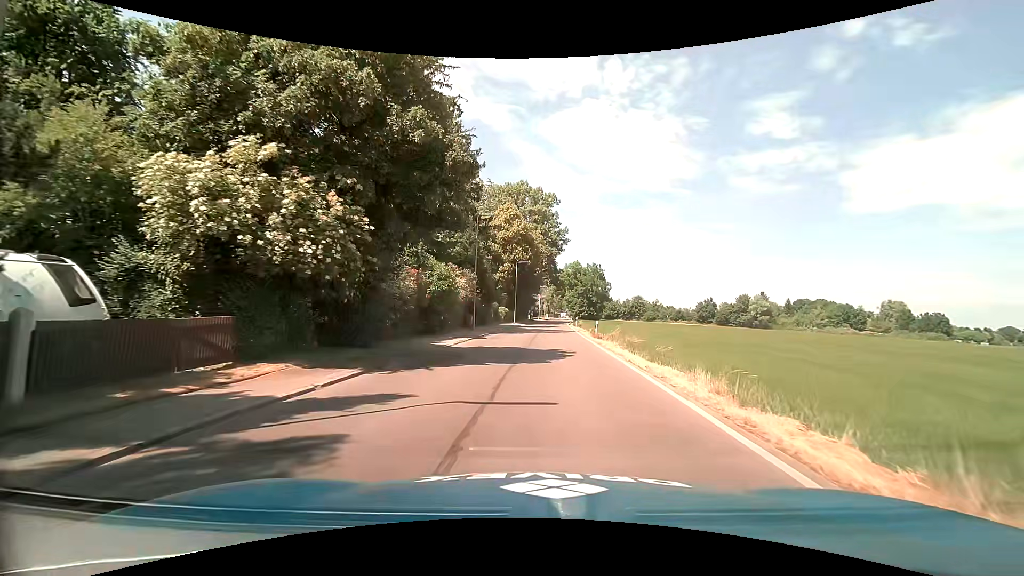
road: tertiary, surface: asphalt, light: Day
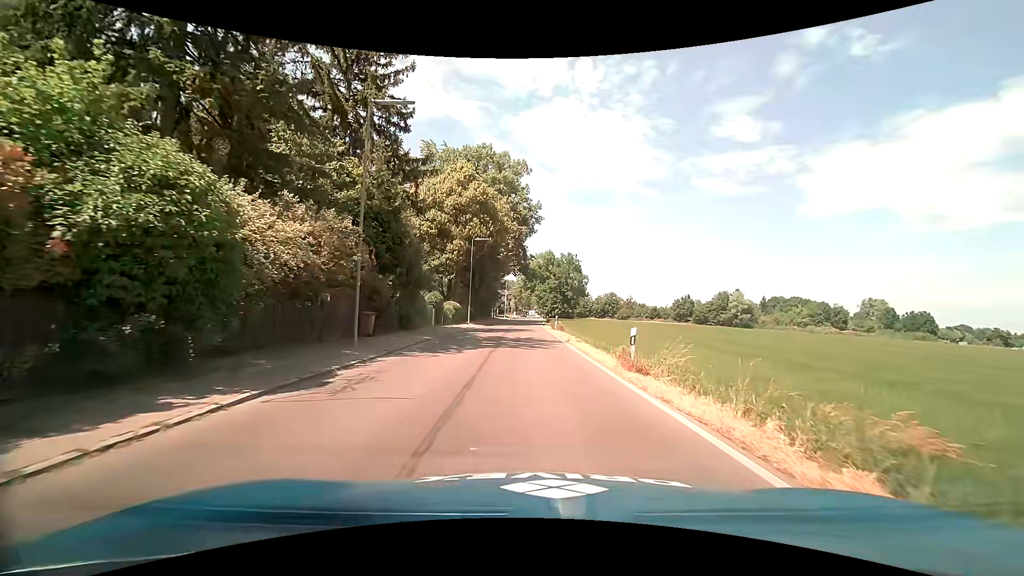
(+0.5, +18.5) m; +3°
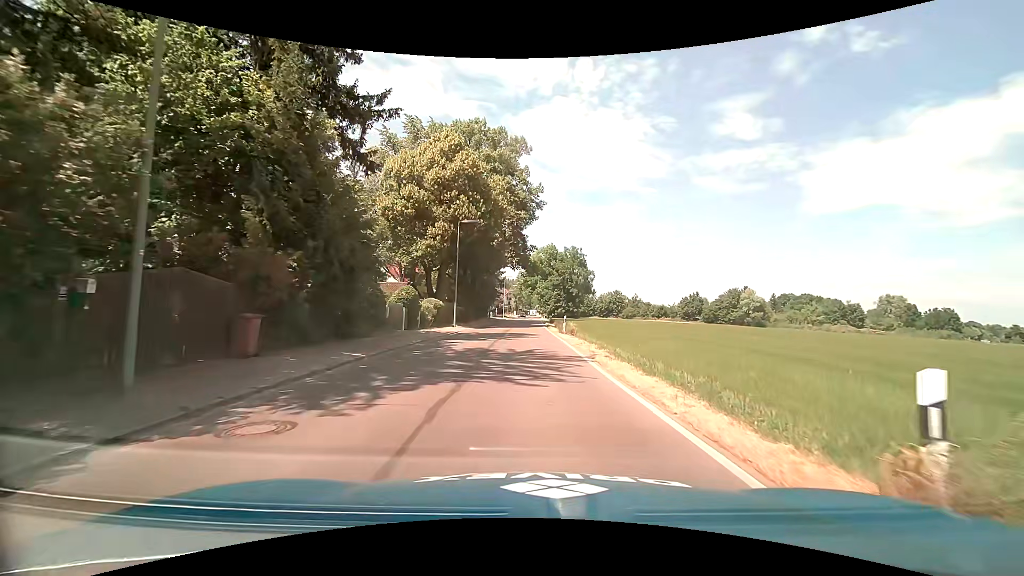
(0.0, +9.3) m; 0°
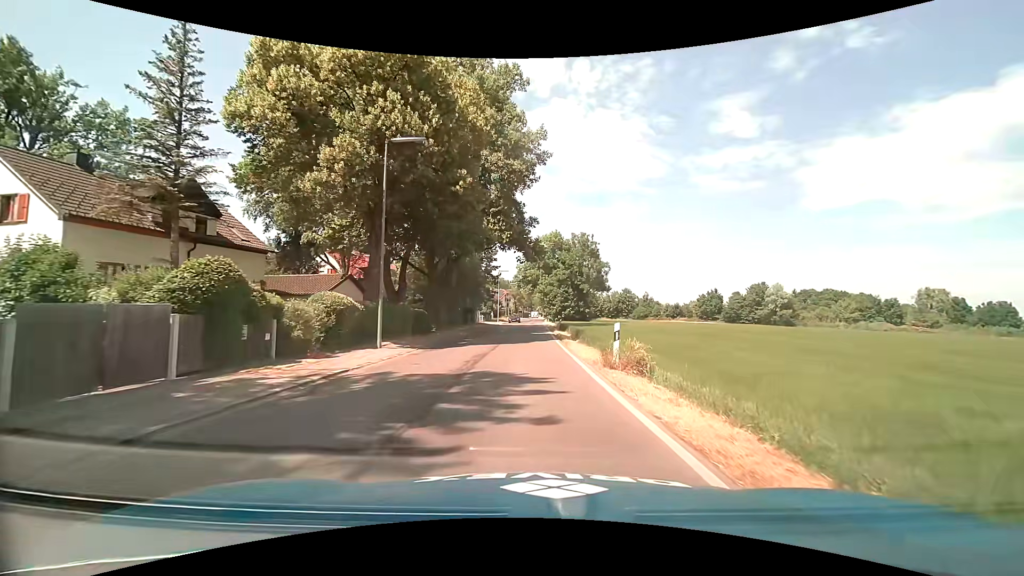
(0.0, +19.1) m; 0°
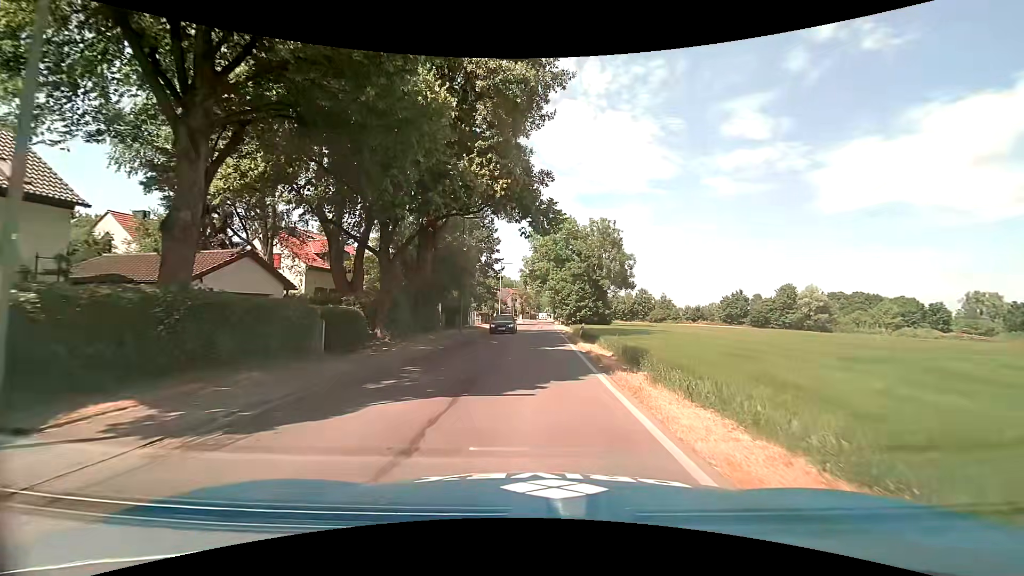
(-0.1, +14.0) m; -1°
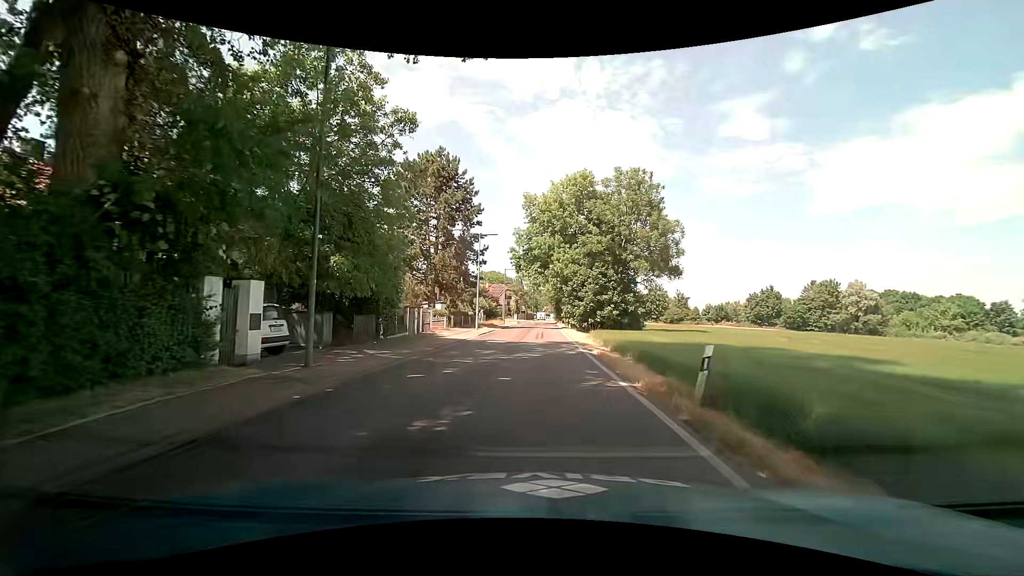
(+0.5, +23.3) m; 0°
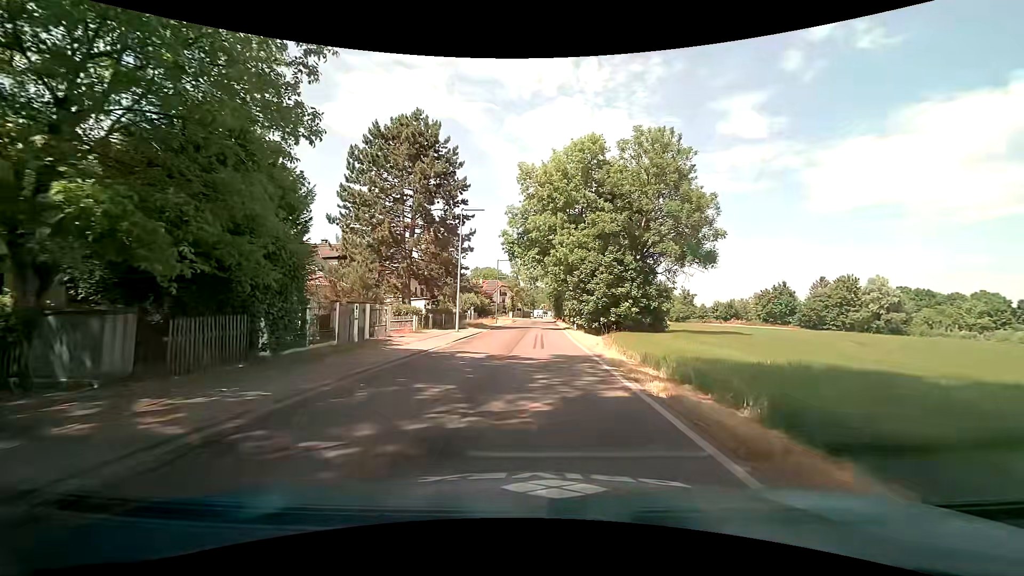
(+0.1, +9.5) m; +1°
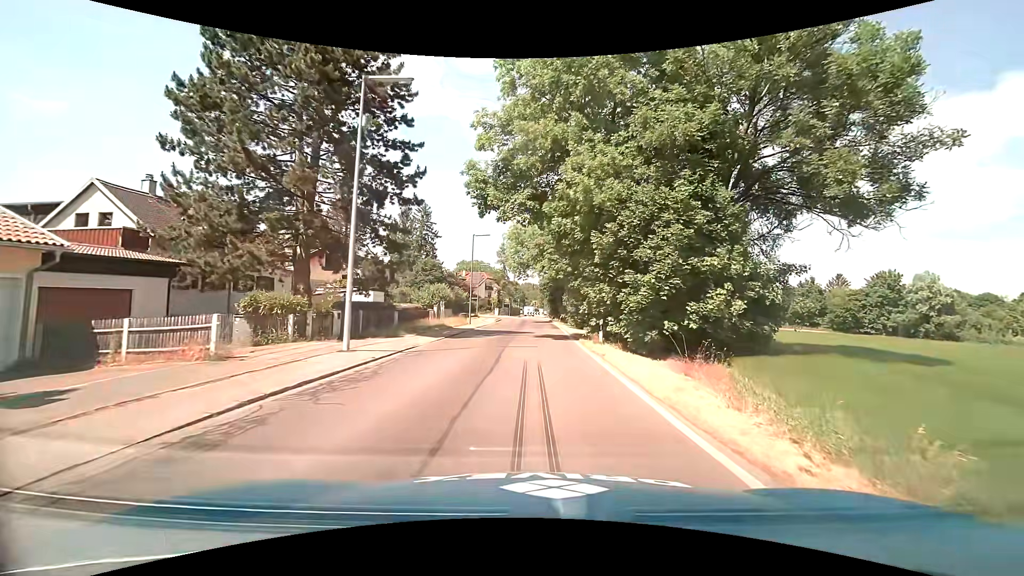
(+0.2, +18.5) m; +1°
(0, +10) (0, +20) (0, +30) (0, +40) (0, +50) (0, +60) (0, +70) (-1, +80) (-4, +89) (-10, +97) m
